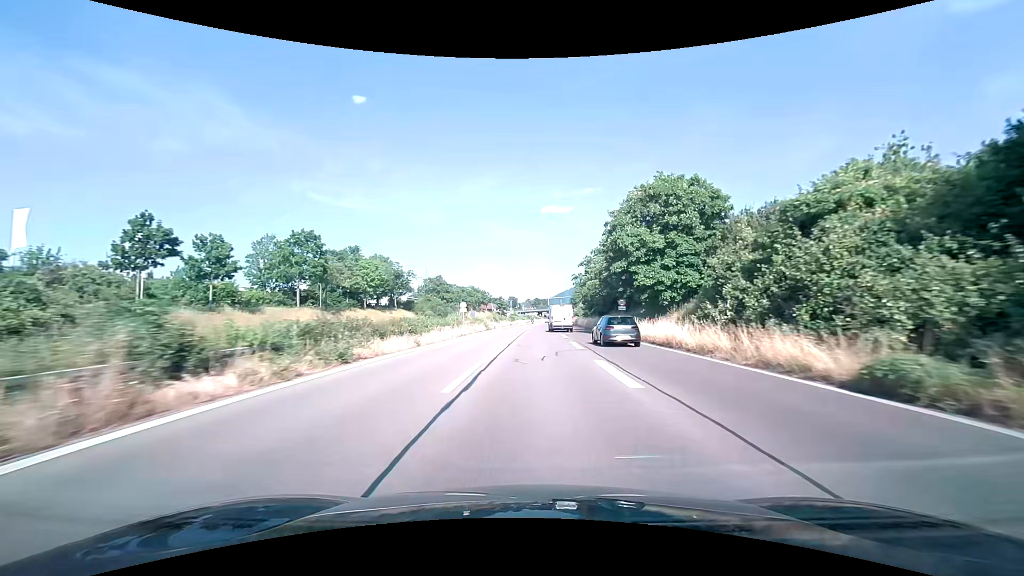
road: trunk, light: Day
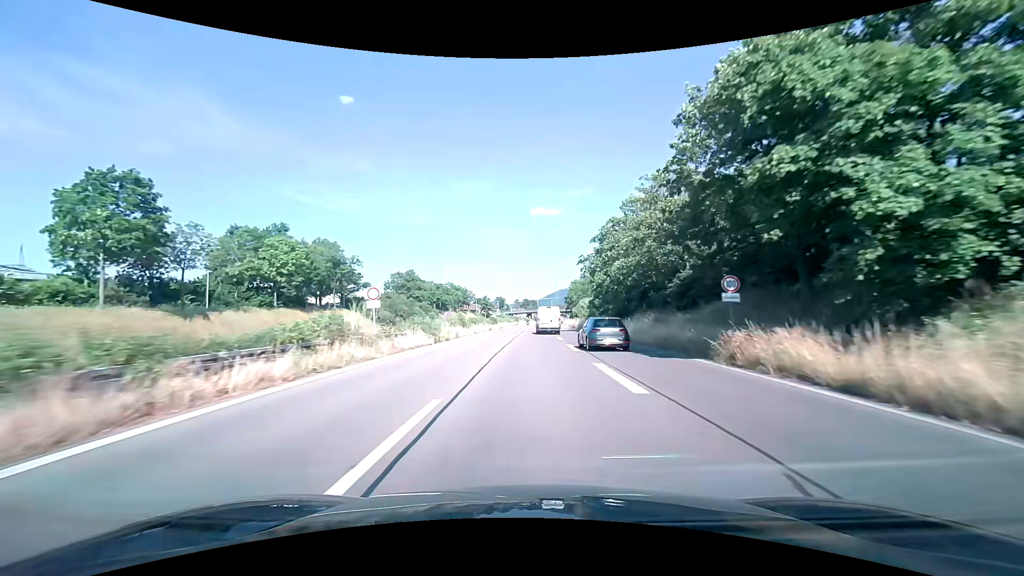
(+0.3, +24.6) m; +1°
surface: asphalt
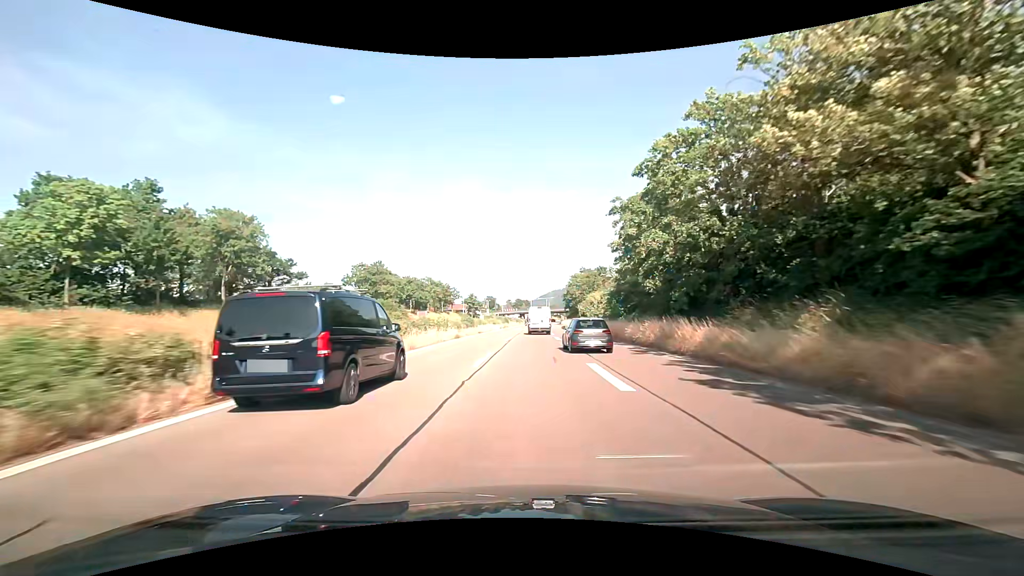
(+0.2, +23.6) m; +1°
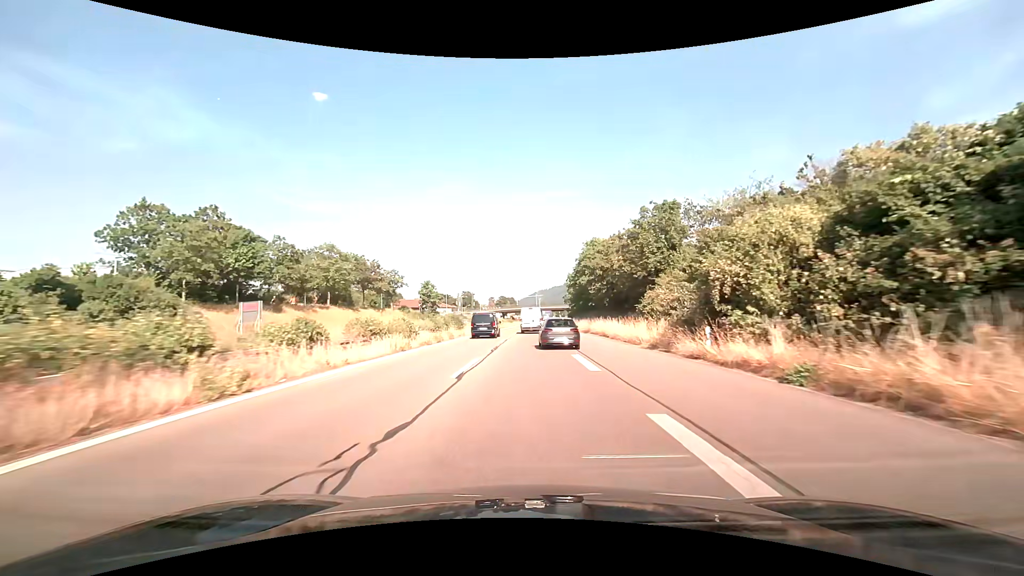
(+0.7, +56.6) m; +2°
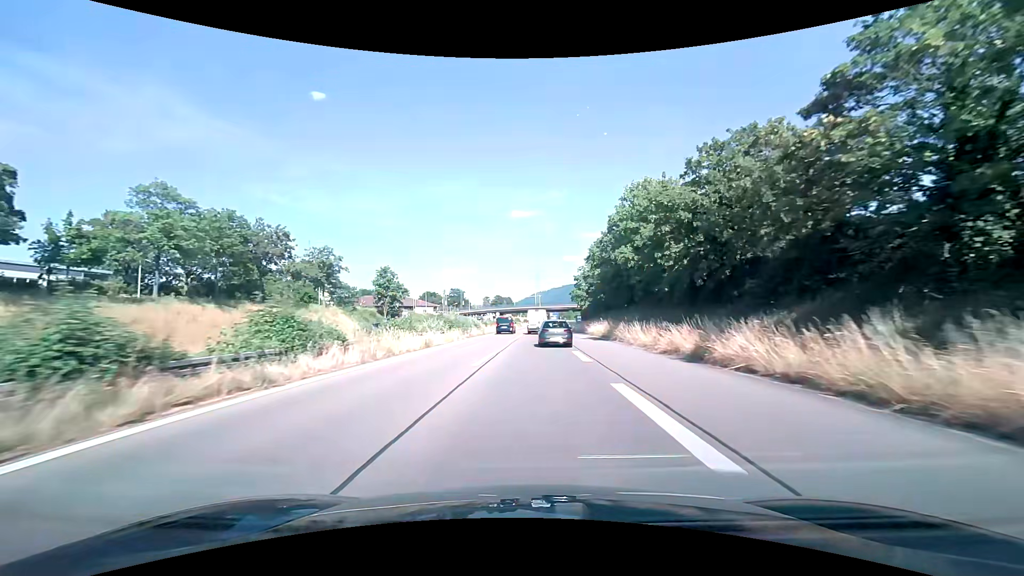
(+0.2, +32.5) m; 0°
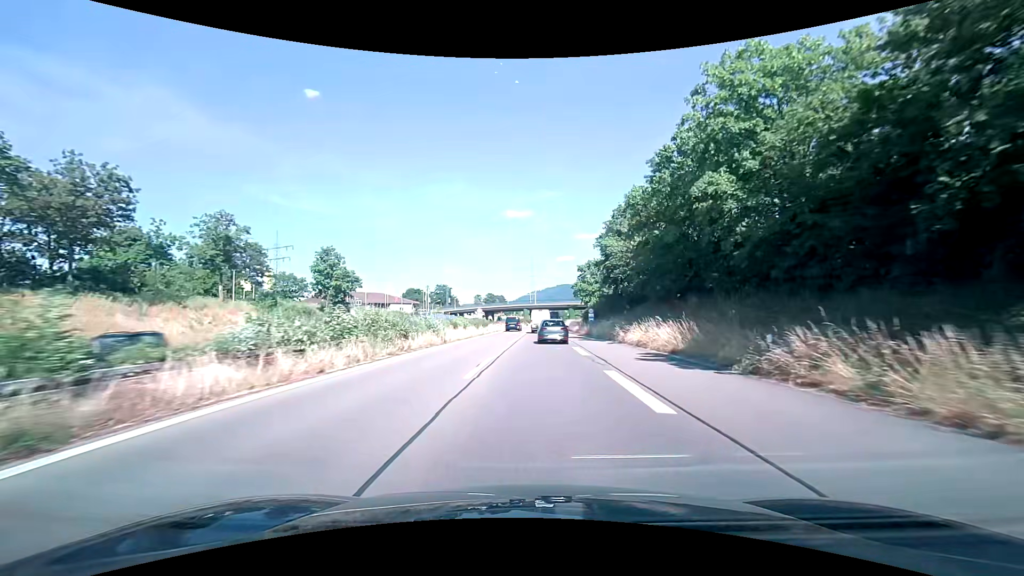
(+0.1, +21.6) m; +1°
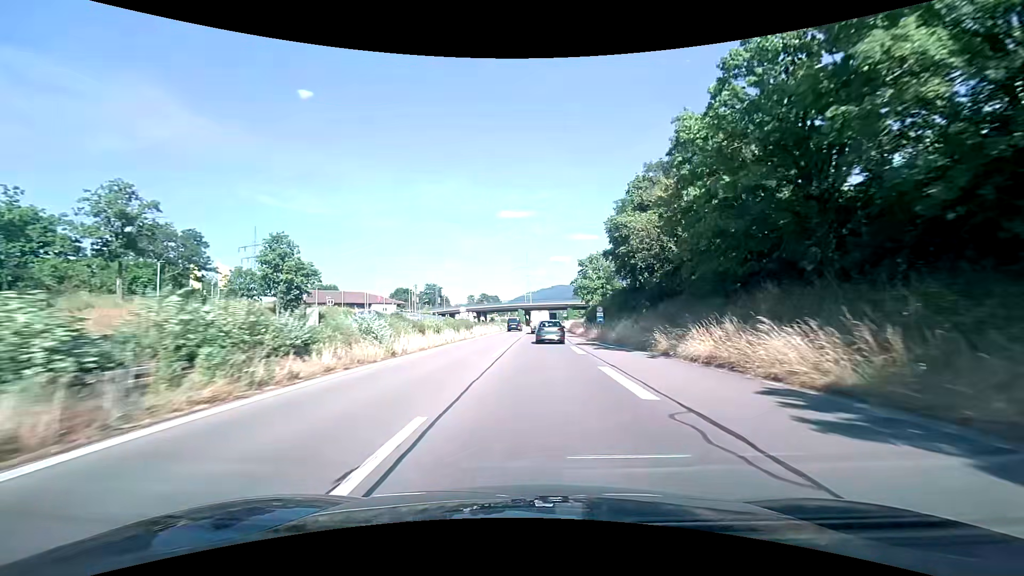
(+0.1, +10.8) m; +1°
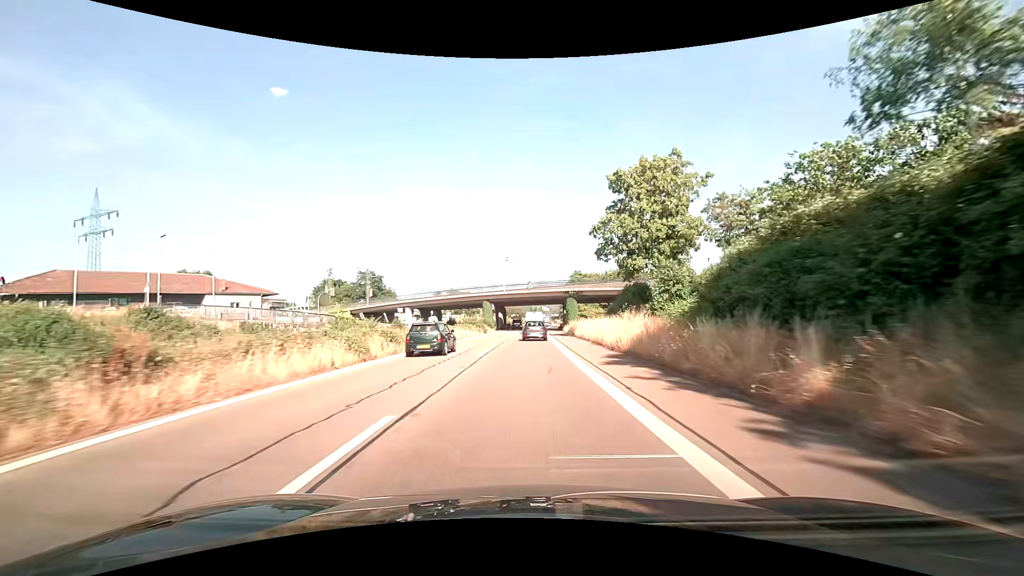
(+1.5, +54.1) m; +2°
